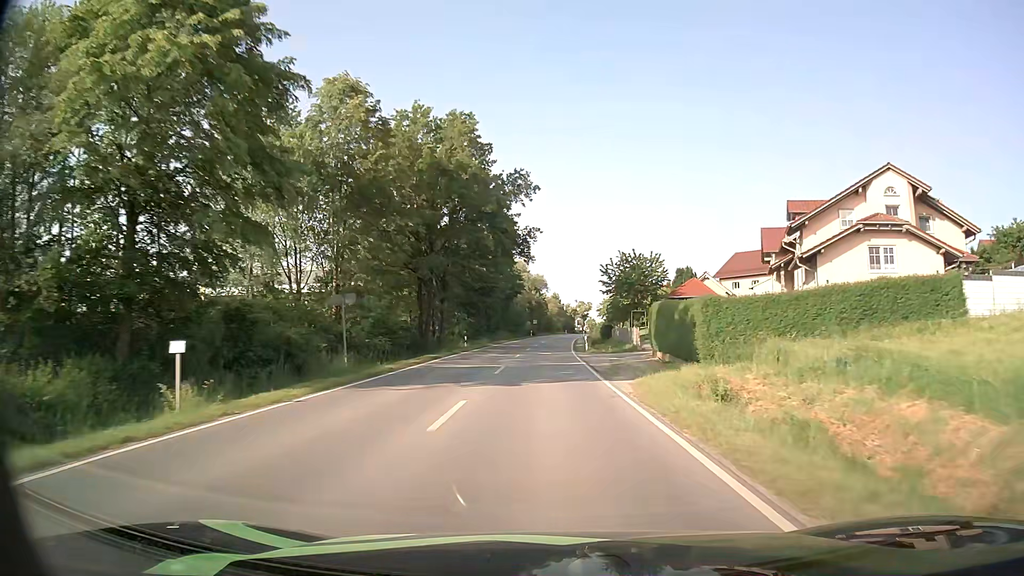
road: secondary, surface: asphalt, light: Day
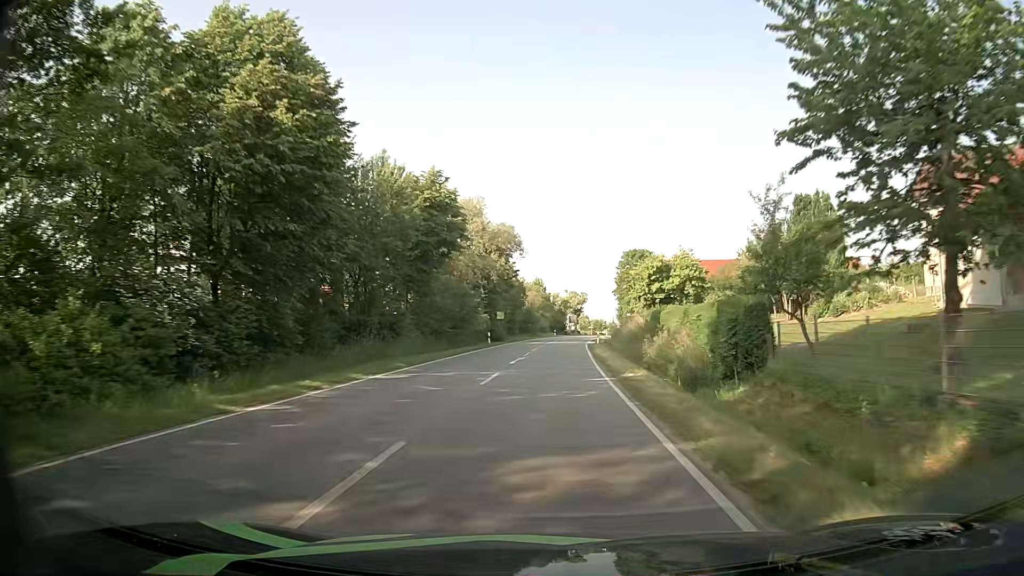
(+0.4, +53.2) m; +1°
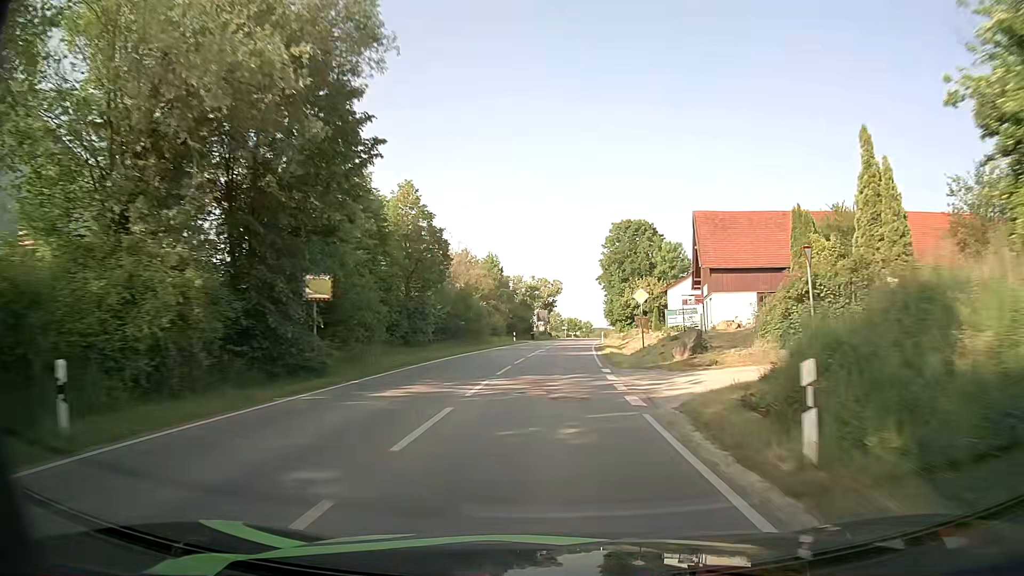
(+0.7, +43.1) m; +3°
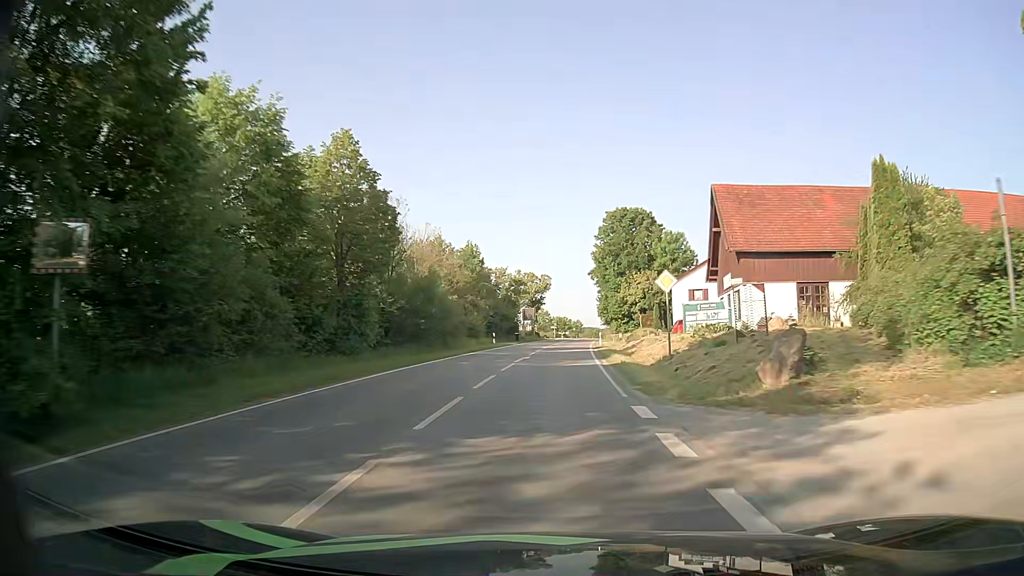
(+0.1, +10.4) m; +1°
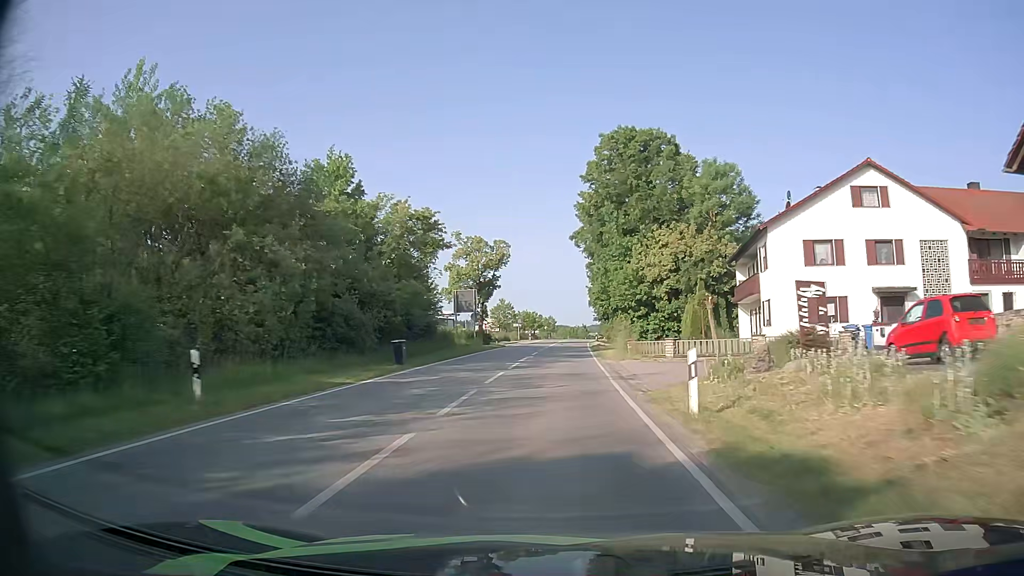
(+1.2, +40.2) m; +2°
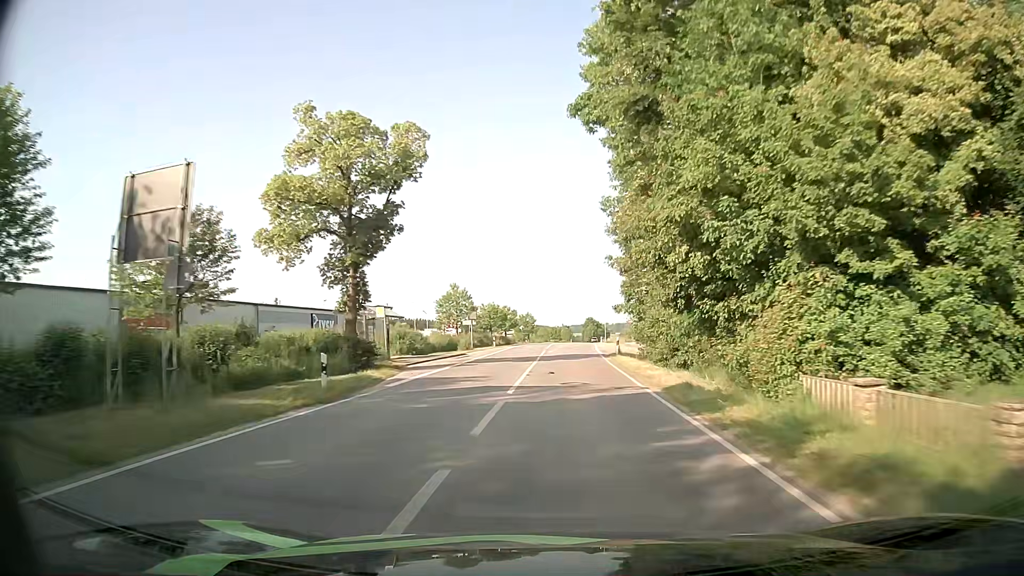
(+0.7, +38.0) m; +2°
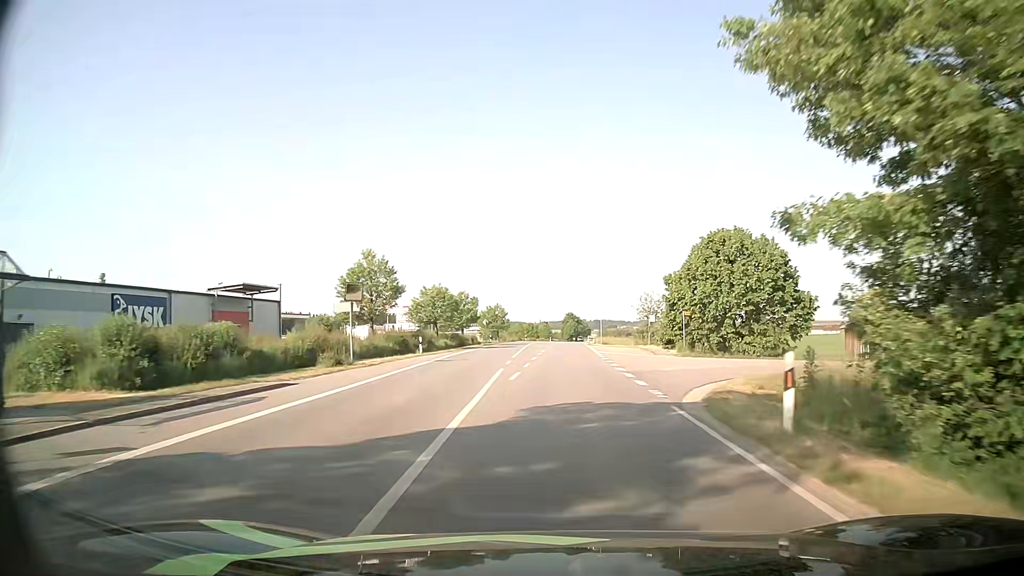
(+0.3, +28.8) m; +1°
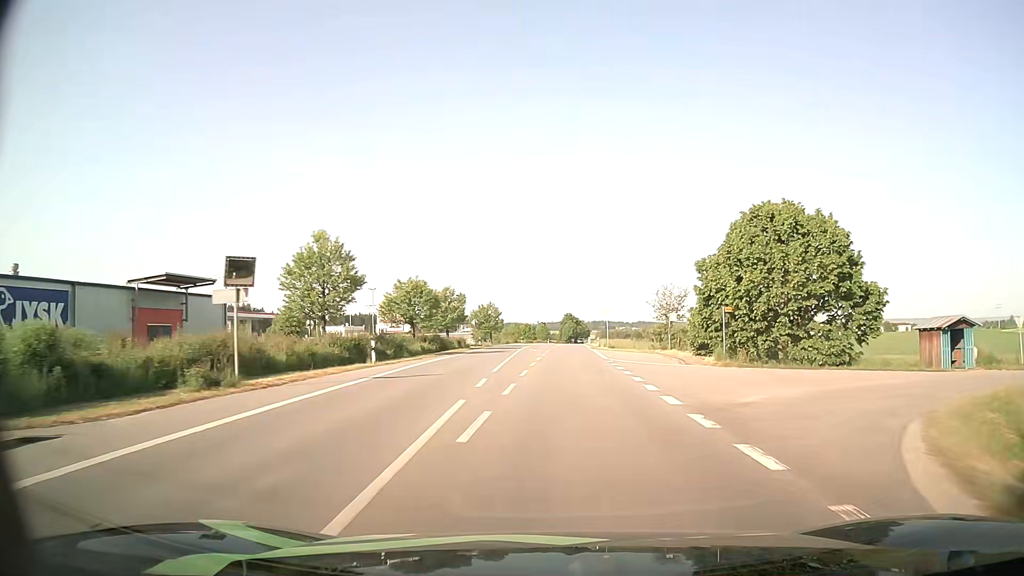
(+0.1, +9.9) m; +1°
(0, +10) (0, +20) (0, +30) (0, +40) (0, +50) (+1, +60) (+1, +70) (+2, +80) (+2, +90) (+3, +100) m
